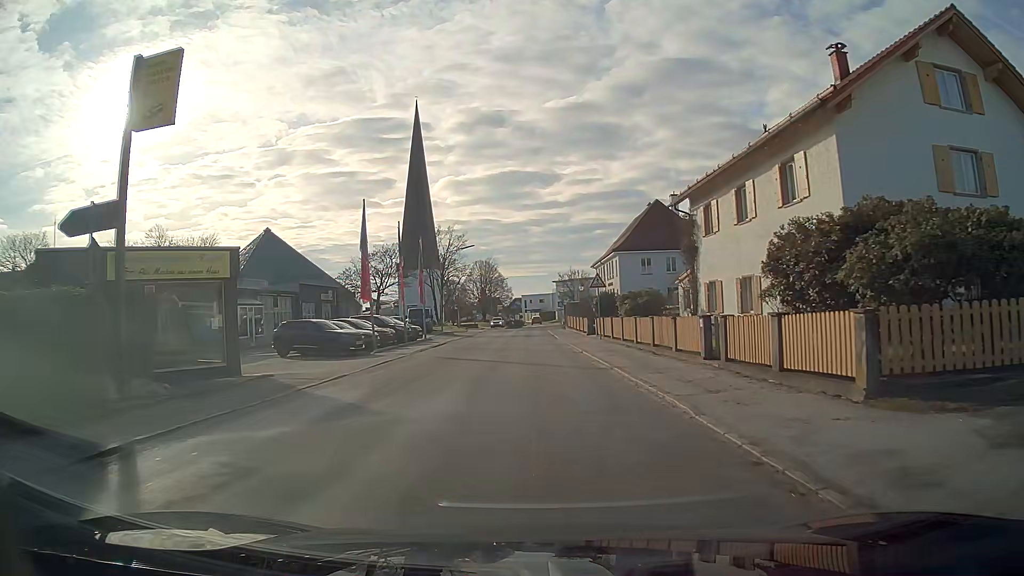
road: tertiary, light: Day
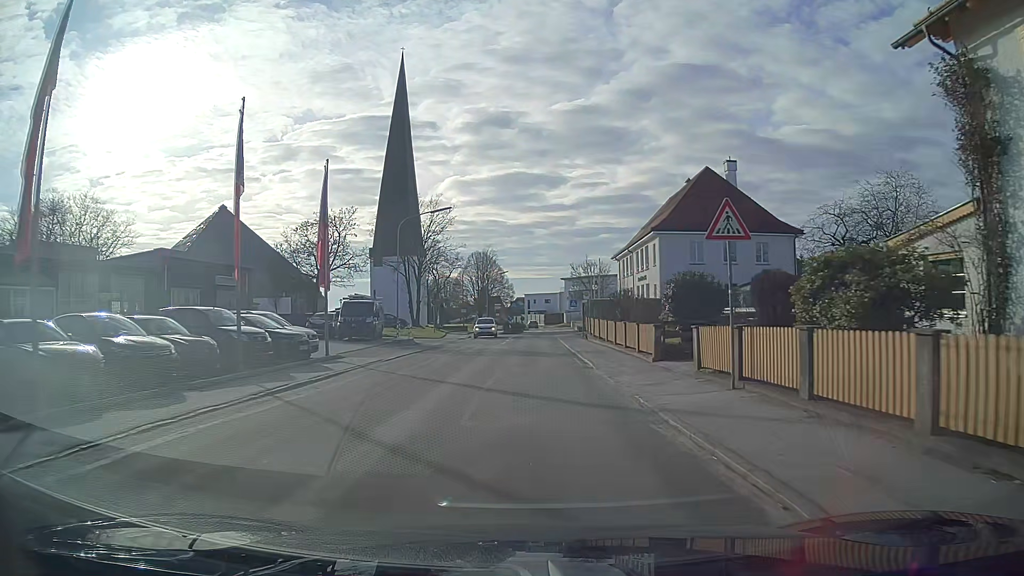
(-0.1, +22.0) m; -1°
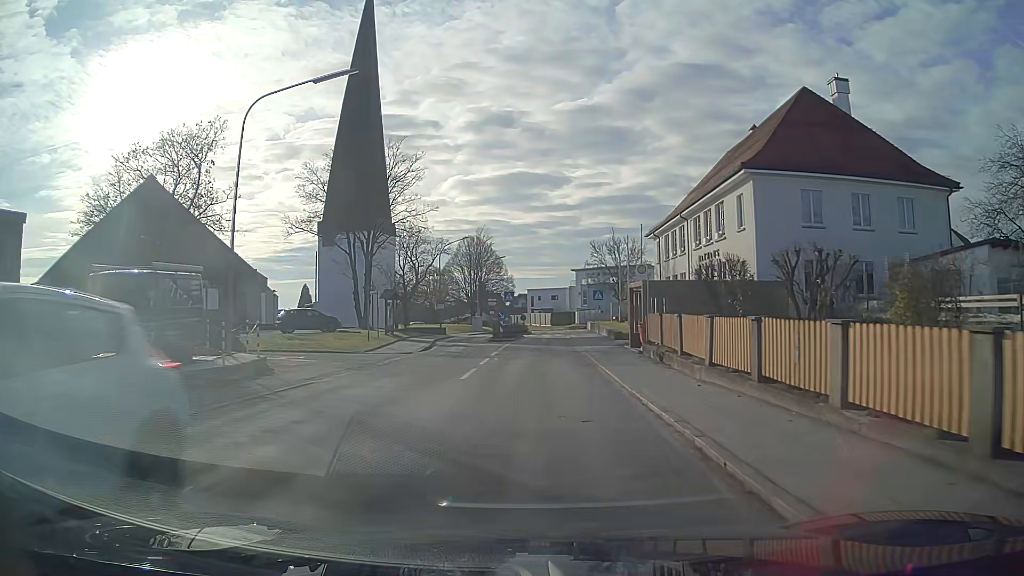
(0.0, +23.6) m; 0°
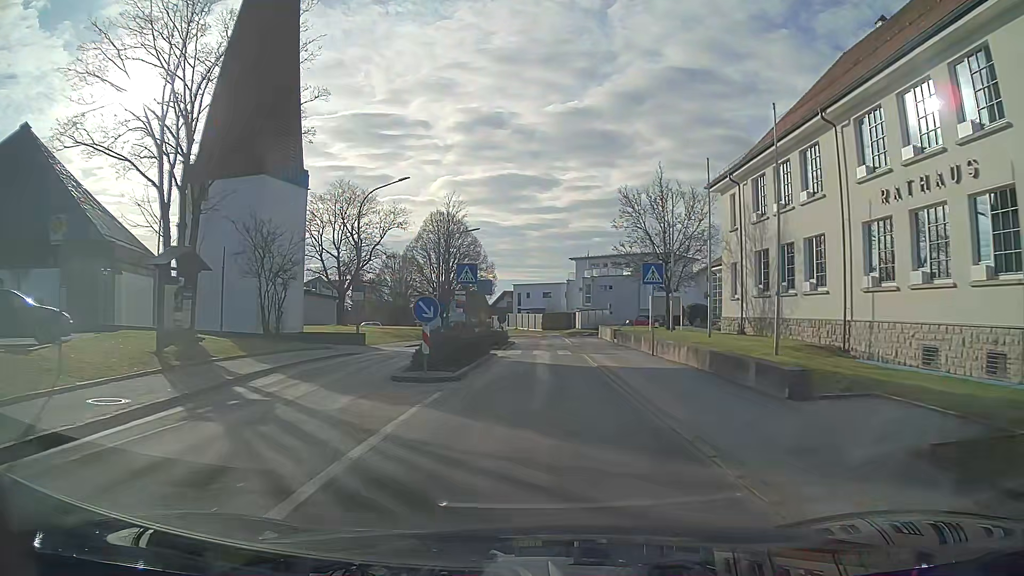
(+0.2, +25.4) m; +1°
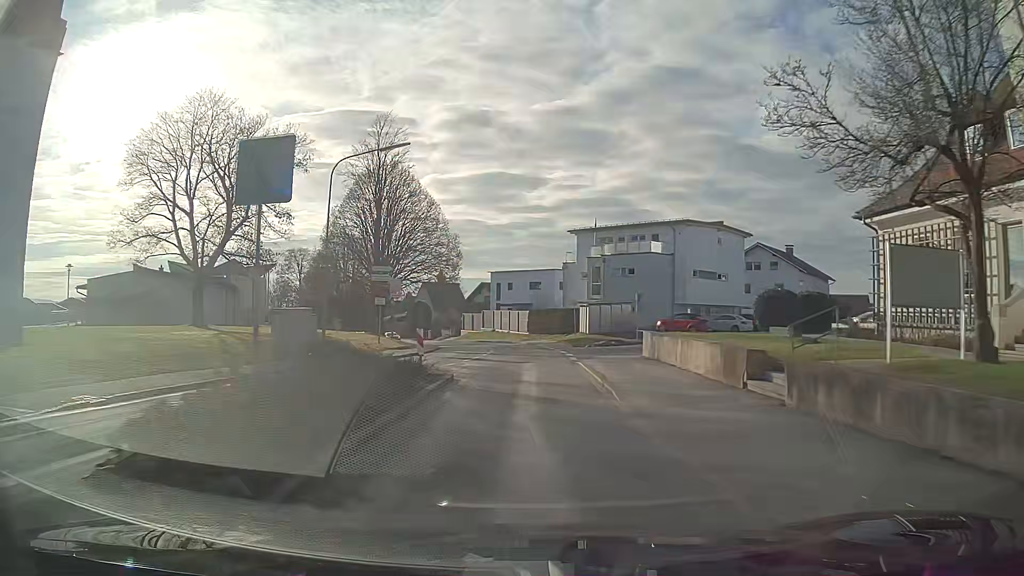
(+0.3, +26.1) m; +1°
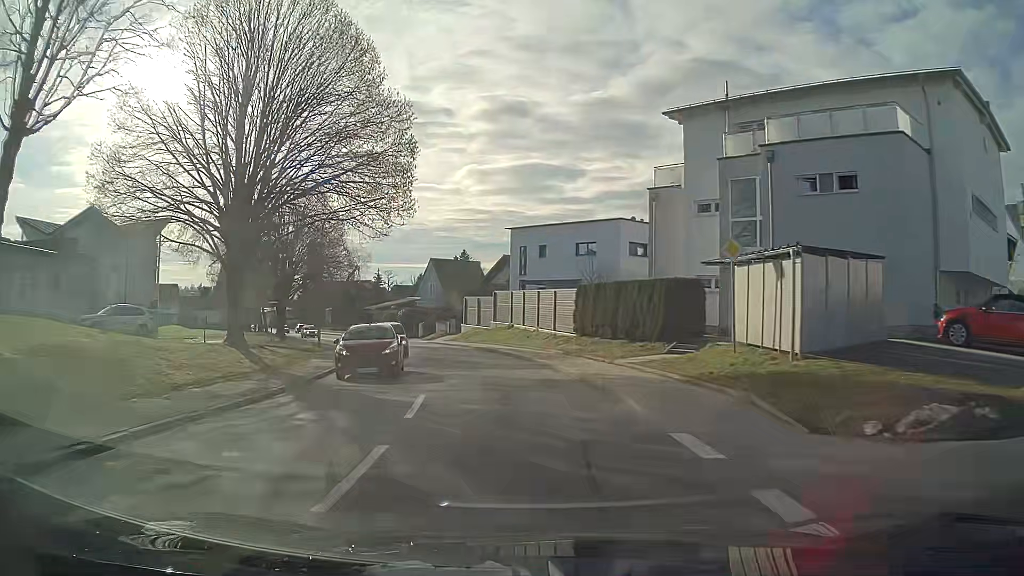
(-0.6, +33.0) m; -5°
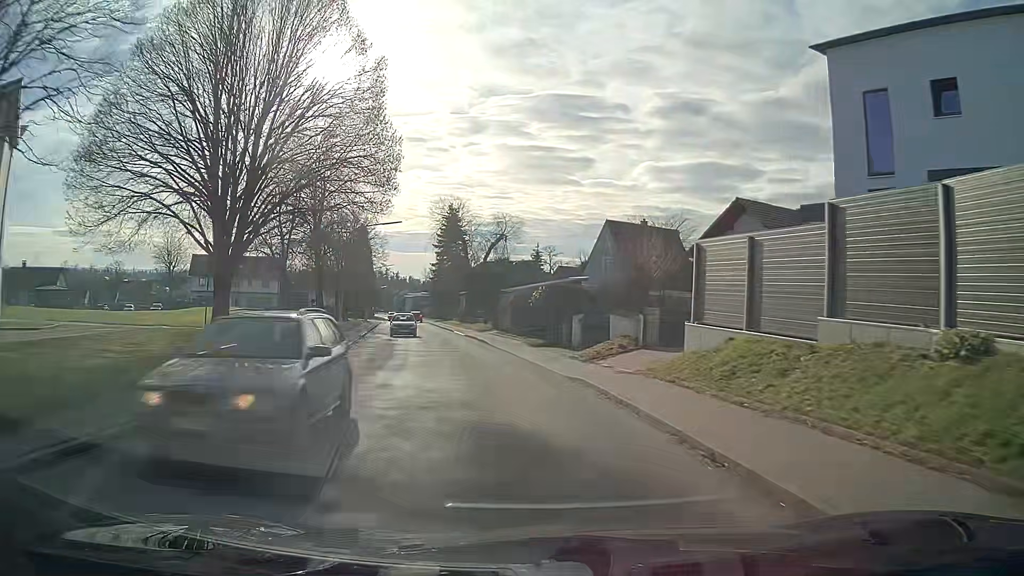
(-4.6, +33.8) m; -15°
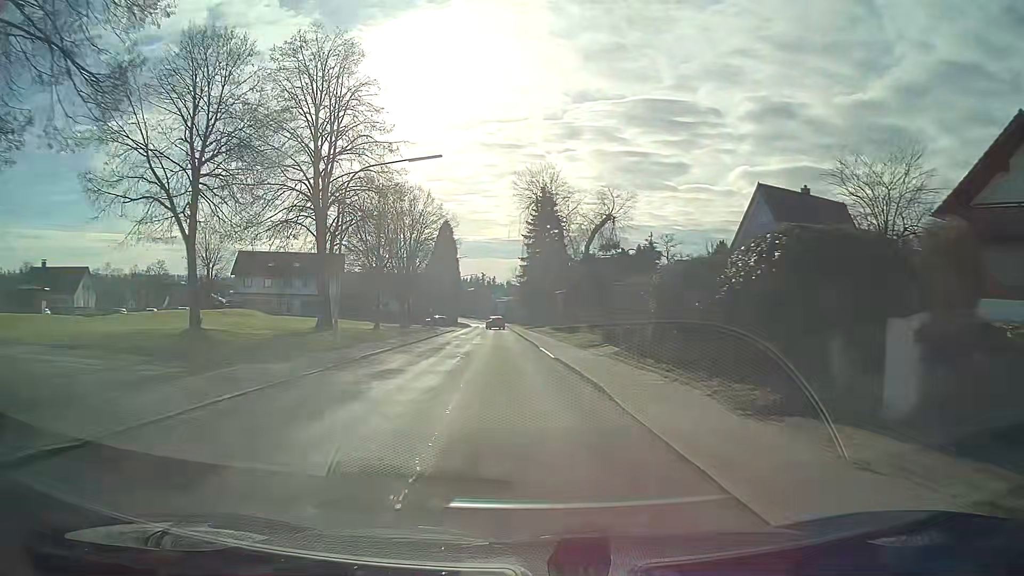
(-1.4, +20.2) m; -8°
(0, +10) (-1, +20) (-1, +30) (-1, +40) (-2, +50) (-2, +60) (-3, +70) (-3, +80) (-4, +90) (-4, +100) m
